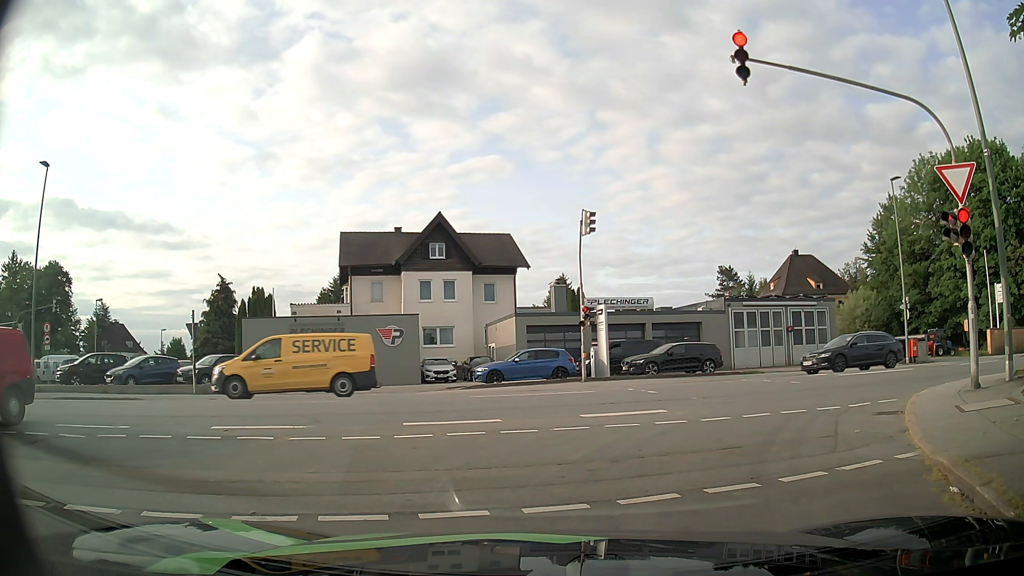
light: Day
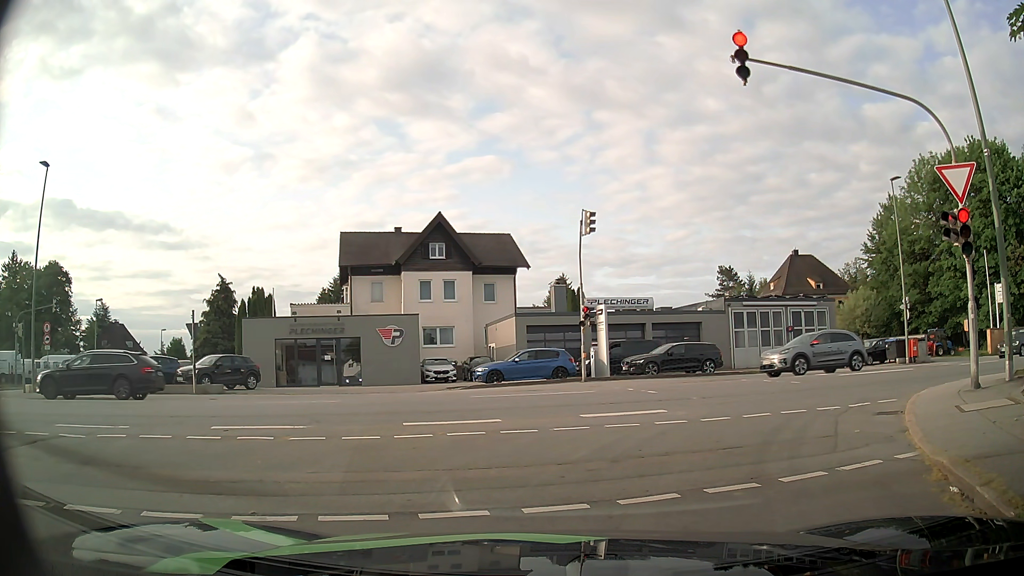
(0.0, 0.0) m; 0°
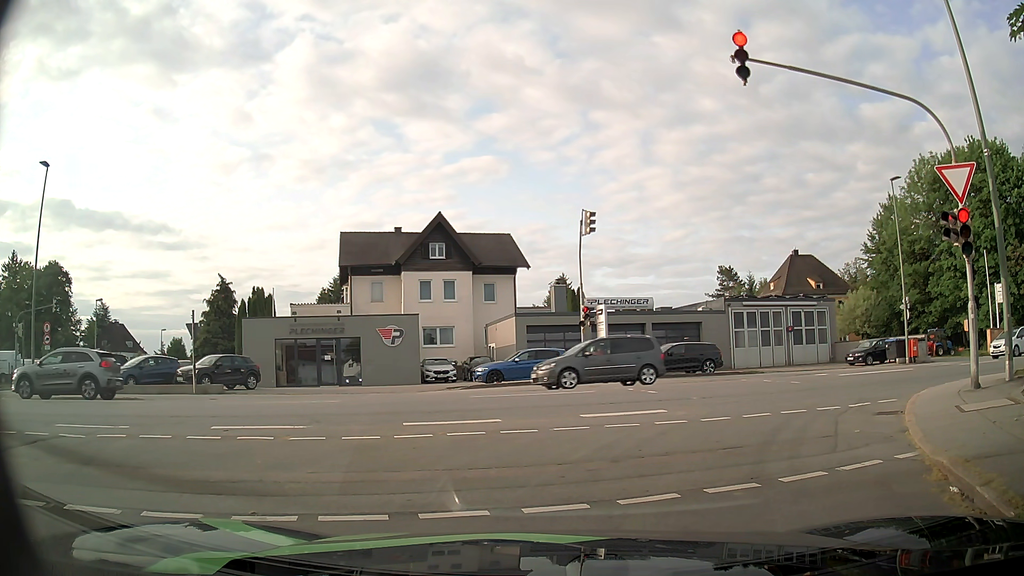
(0.0, 0.0) m; 0°
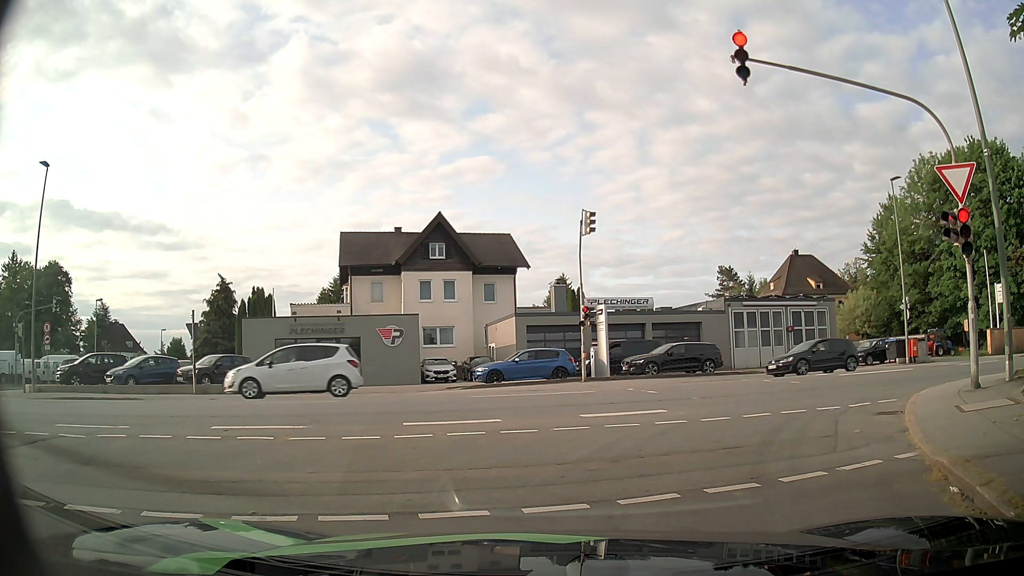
(0.0, 0.0) m; 0°
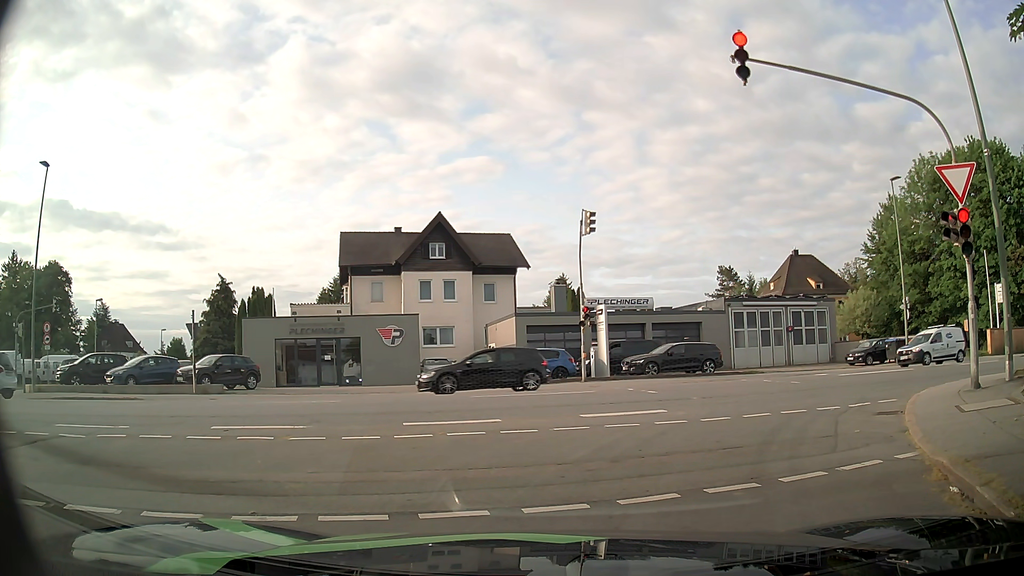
(0.0, 0.0) m; 0°
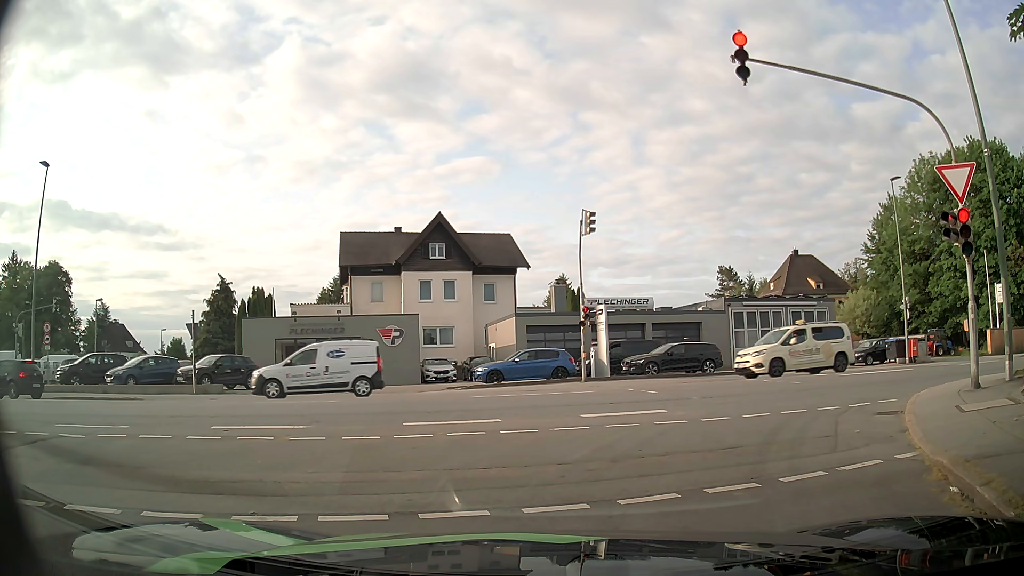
(0.0, 0.0) m; 0°
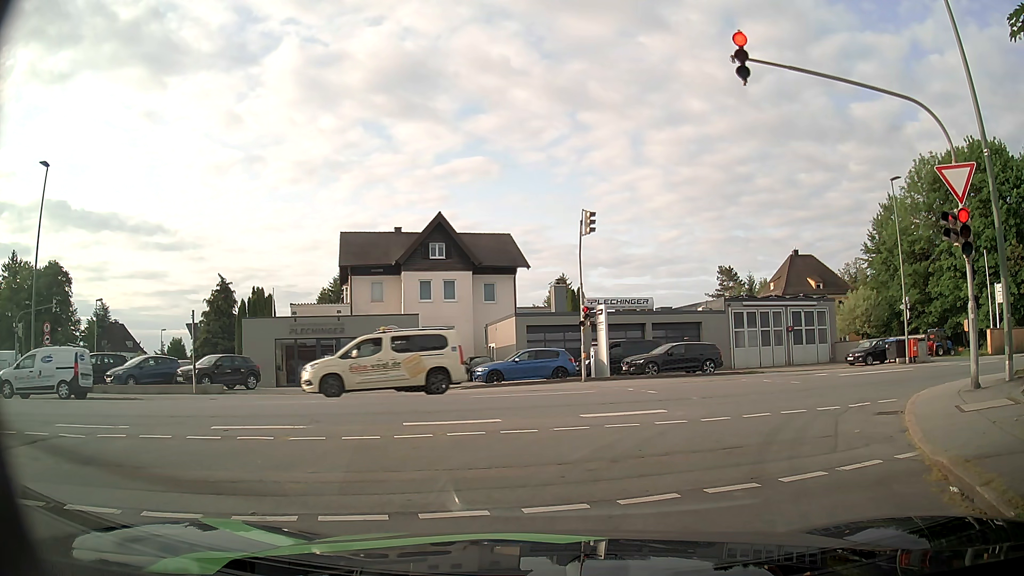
(0.0, 0.0) m; 0°
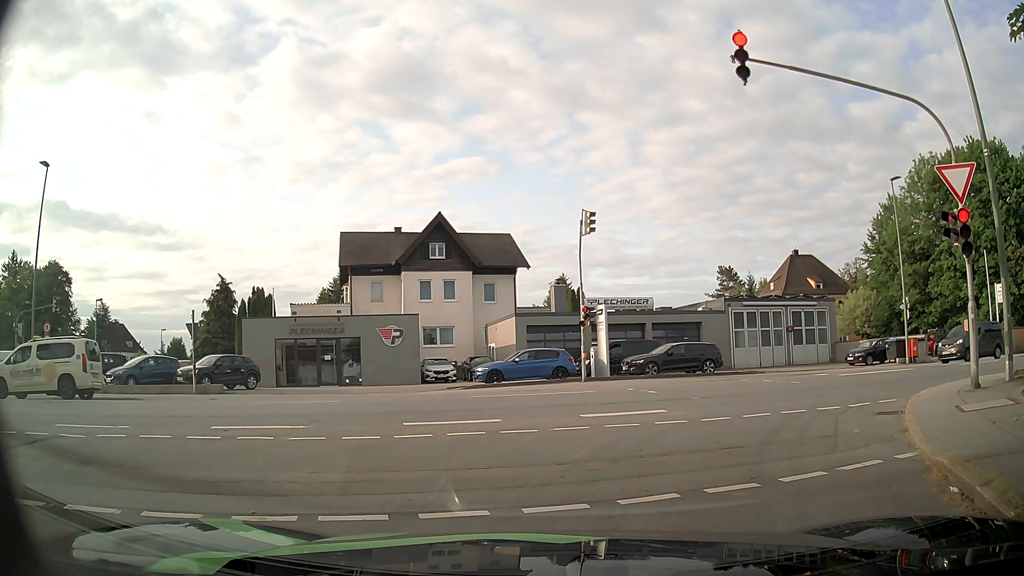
(0.0, 0.0) m; 0°
(+1, +10) (+8, +17) (+17, +21) (+27, +23) (+37, +25) (+47, +27) (+56, +30) (+66, +32) (+76, +35) (+85, +37) m
